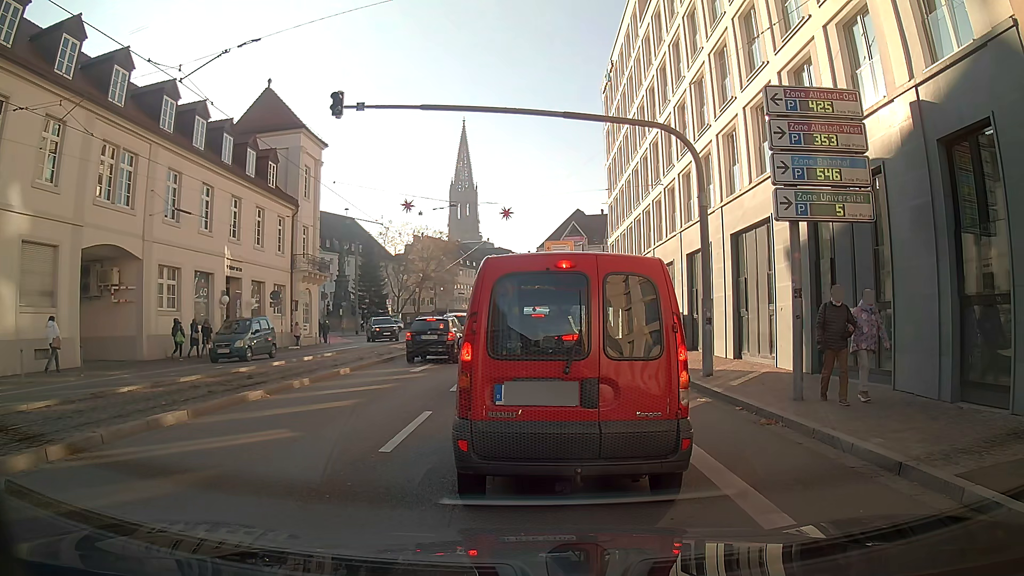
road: primary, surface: asphalt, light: Day
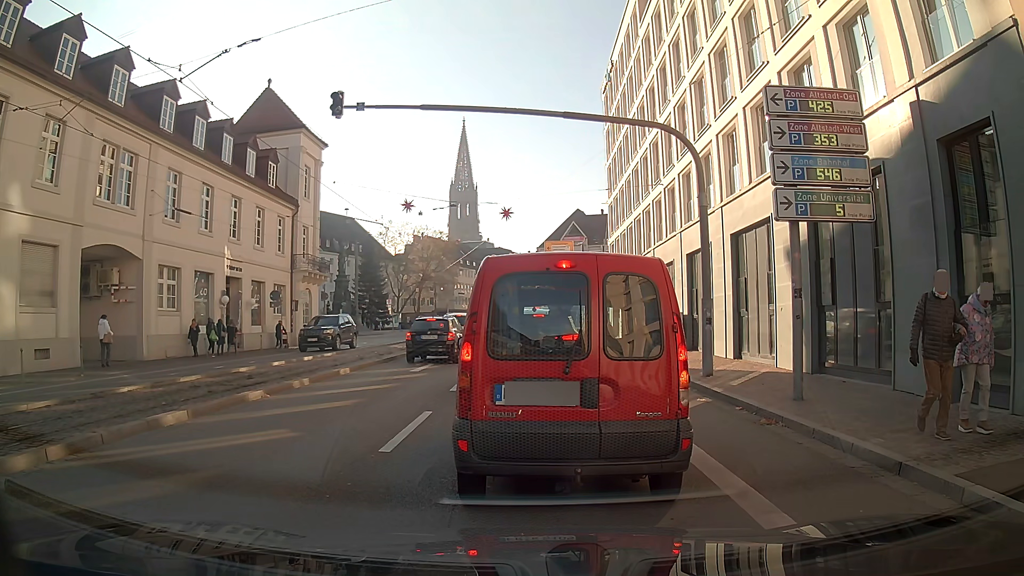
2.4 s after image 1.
(0.0, 0.0) m; 0°
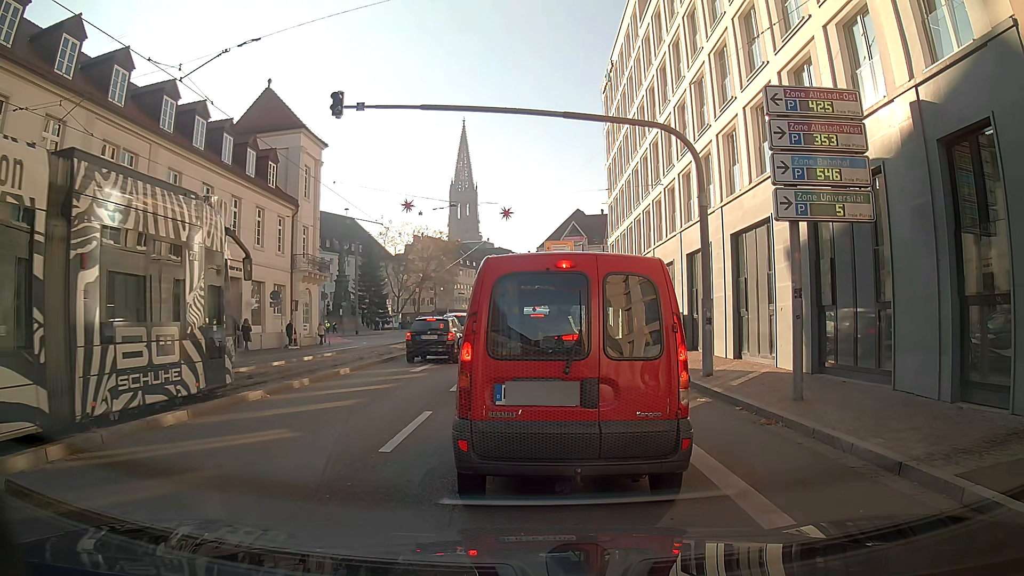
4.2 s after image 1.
(0.0, 0.0) m; 0°
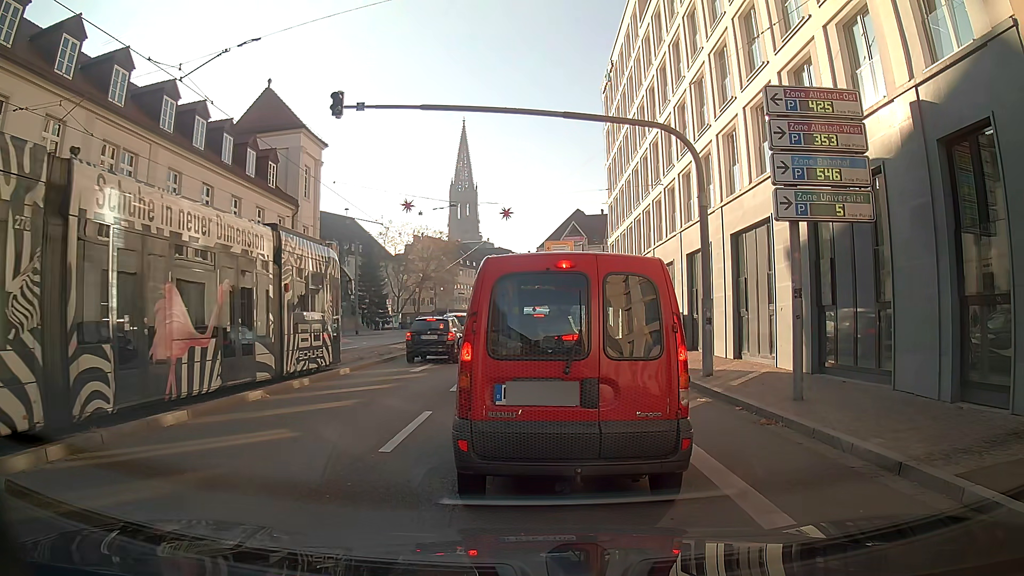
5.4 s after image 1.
(0.0, 0.0) m; 0°
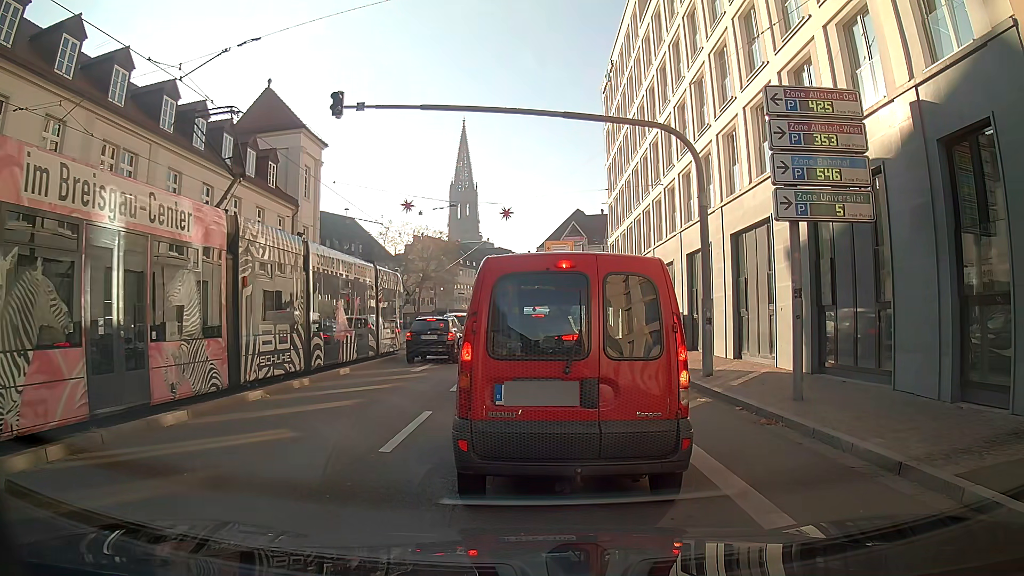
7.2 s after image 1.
(0.0, 0.0) m; 0°
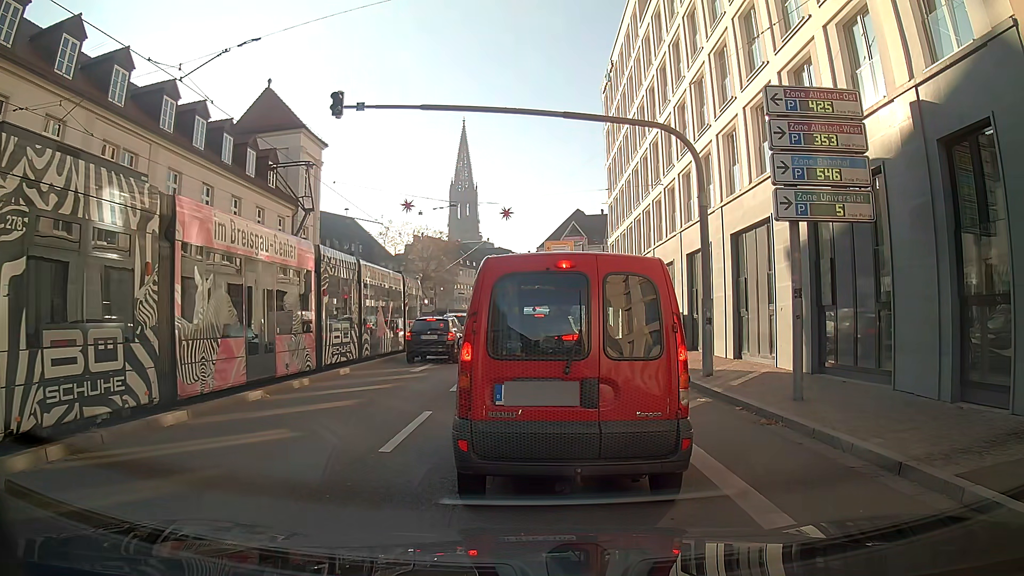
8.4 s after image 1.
(0.0, 0.0) m; 0°
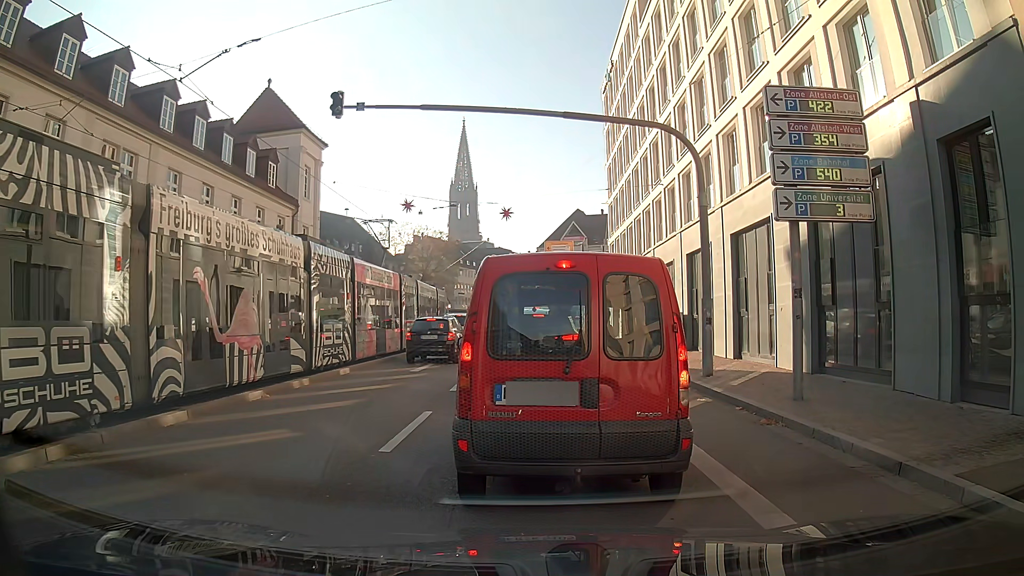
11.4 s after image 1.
(0.0, 0.0) m; 0°
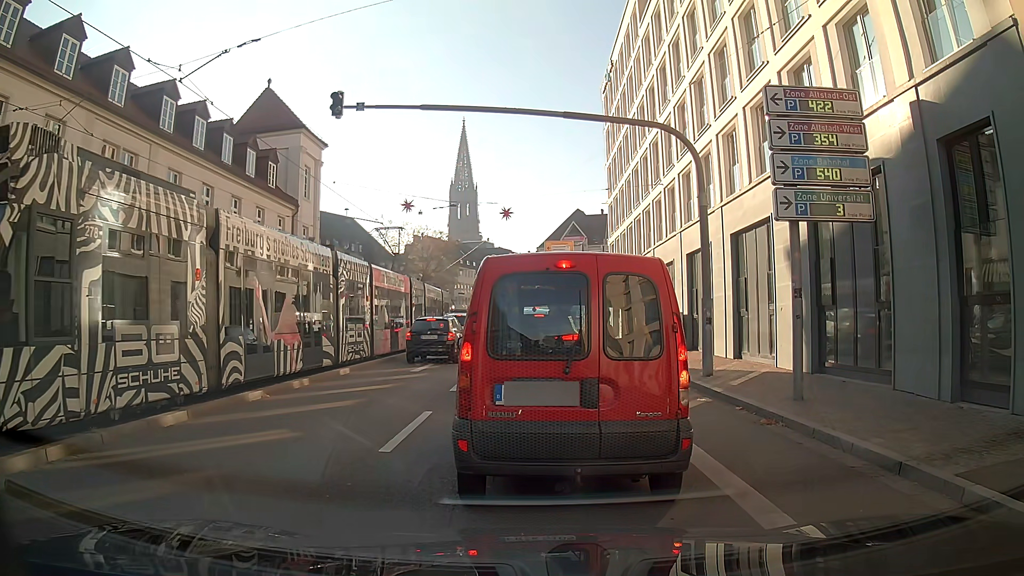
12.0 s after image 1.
(0.0, 0.0) m; 0°
